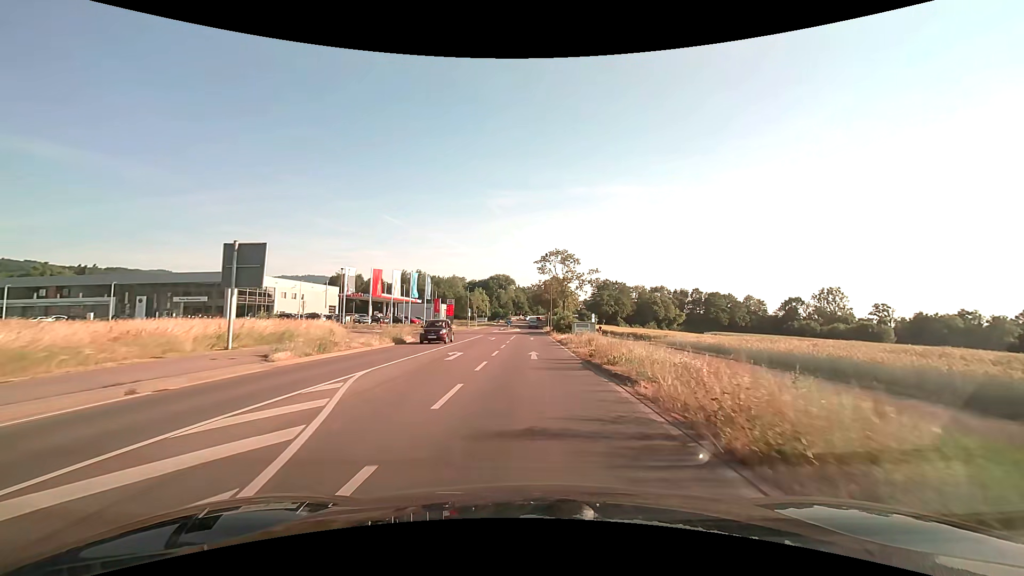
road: tertiary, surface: asphalt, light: Day
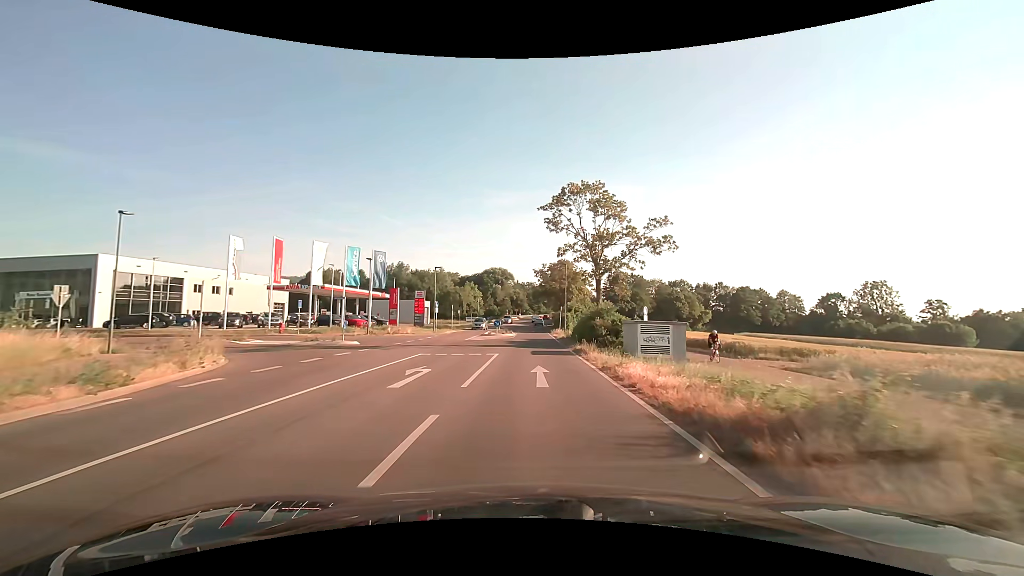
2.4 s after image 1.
(0.0, +27.5) m; 0°
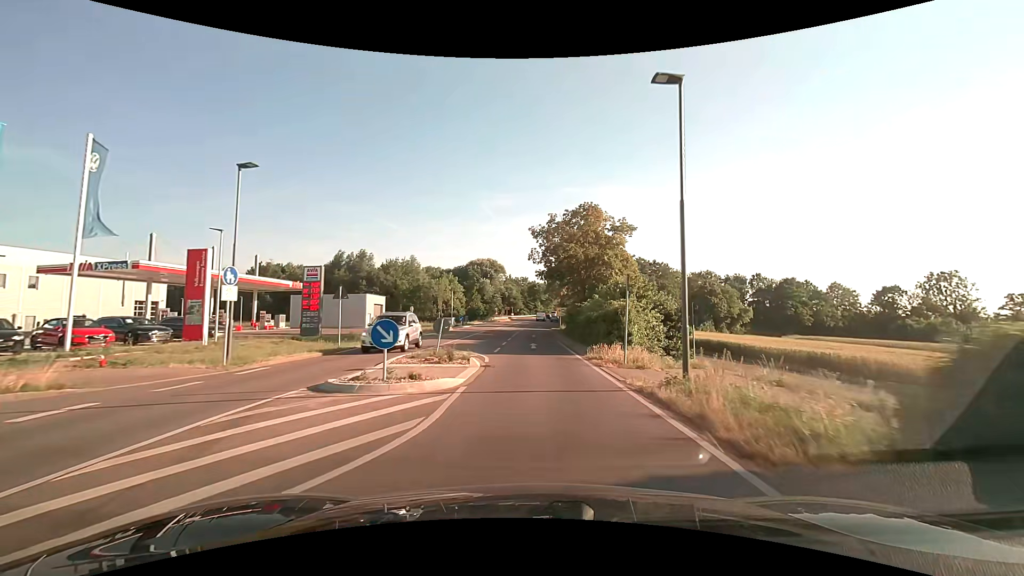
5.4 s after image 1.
(+0.1, +33.8) m; 0°
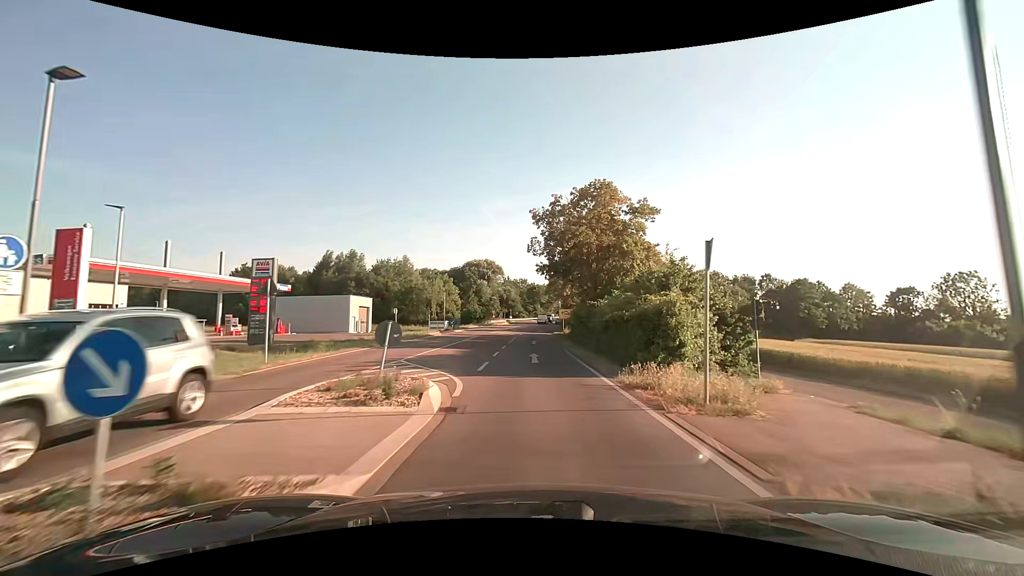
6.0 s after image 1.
(0.0, +6.7) m; 0°
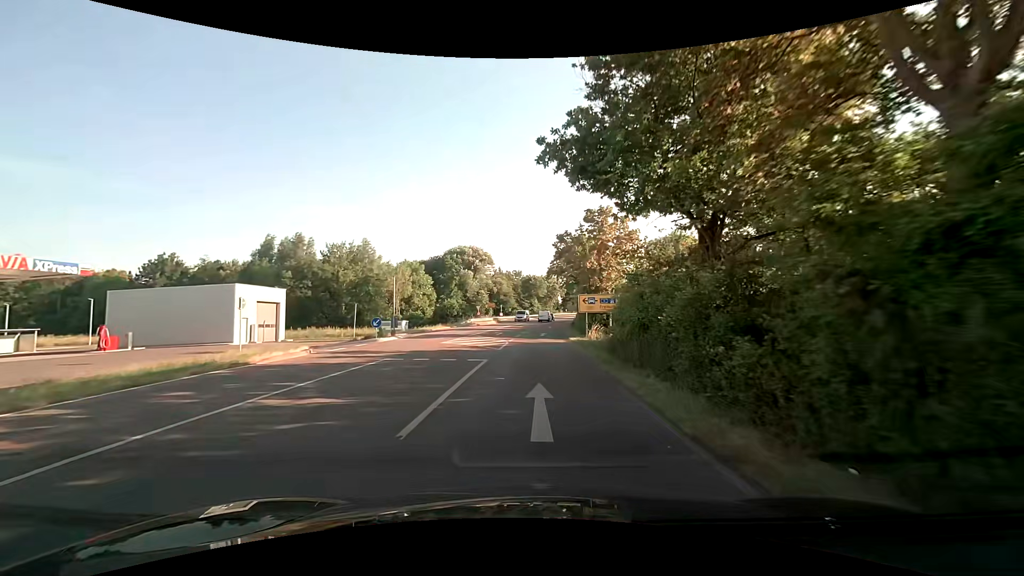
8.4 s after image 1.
(+0.1, +26.4) m; 0°
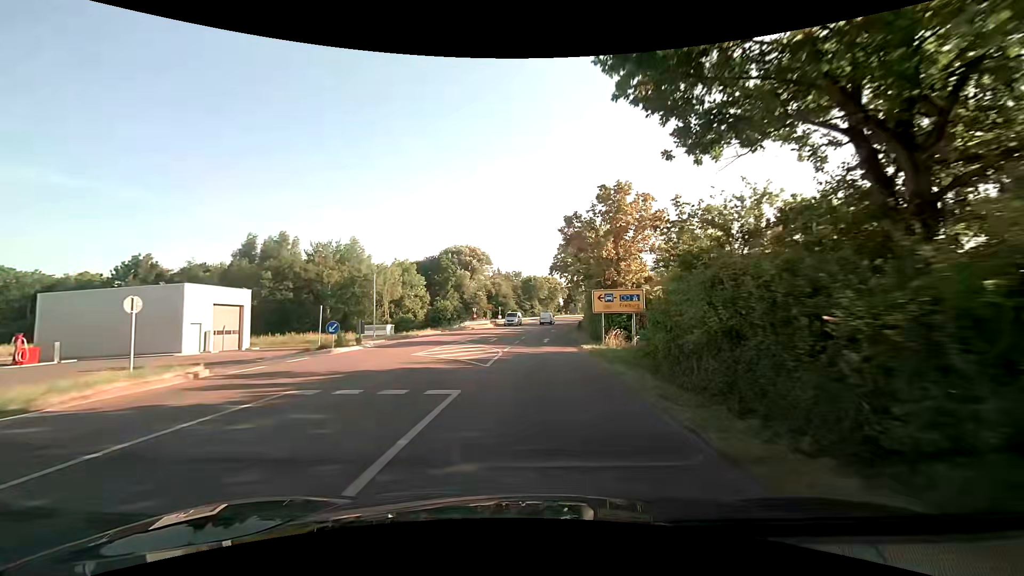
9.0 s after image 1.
(0.0, +6.5) m; 0°
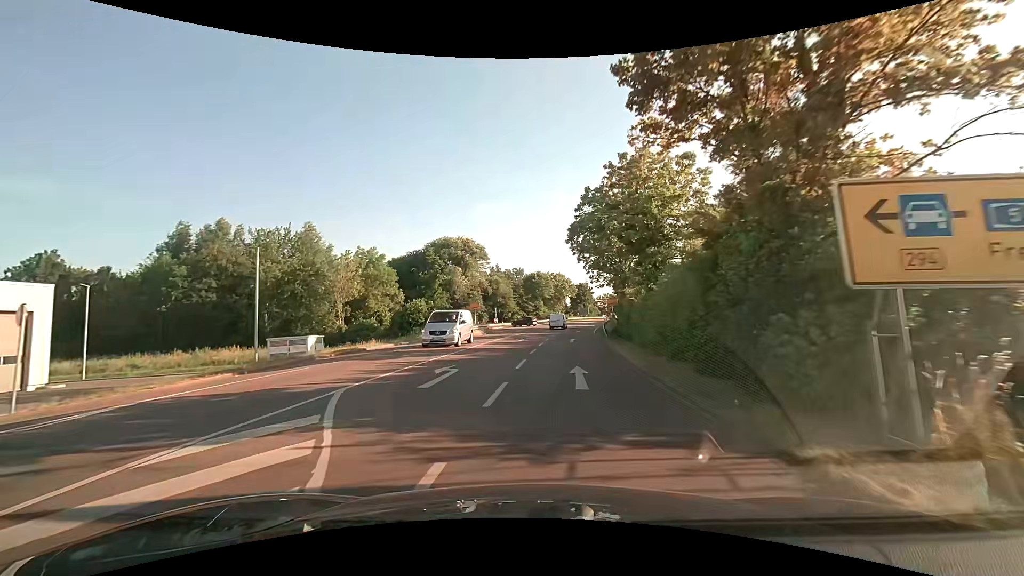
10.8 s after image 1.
(+0.1, +19.1) m; 0°
(0, +10) (-1, +20) (-1, +30) (0, +40) (+1, +50) (+3, +60) (+4, +70) (-2, +77) (-11, +80) (-21, +81) m
